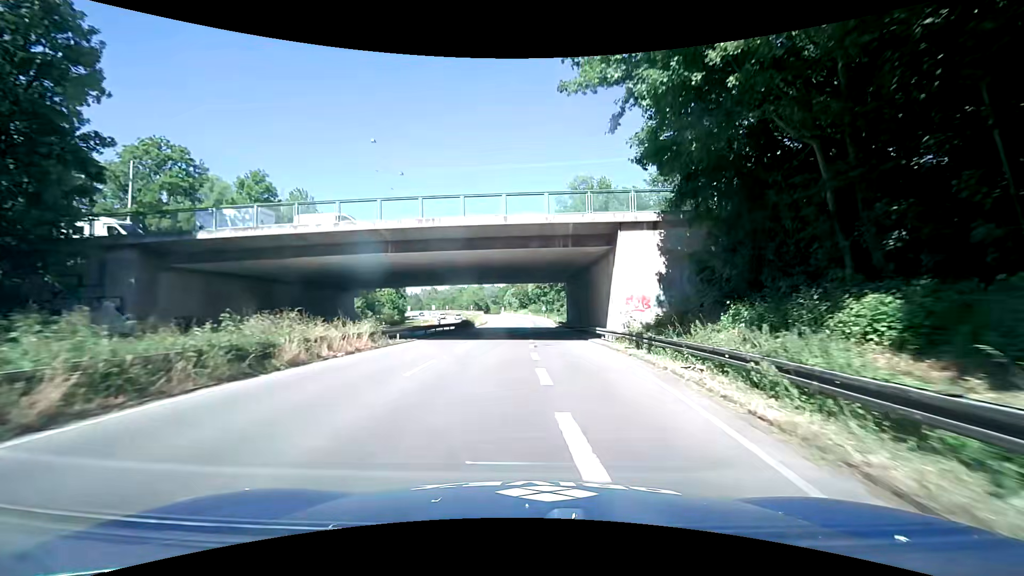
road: trunk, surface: asphalt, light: Day
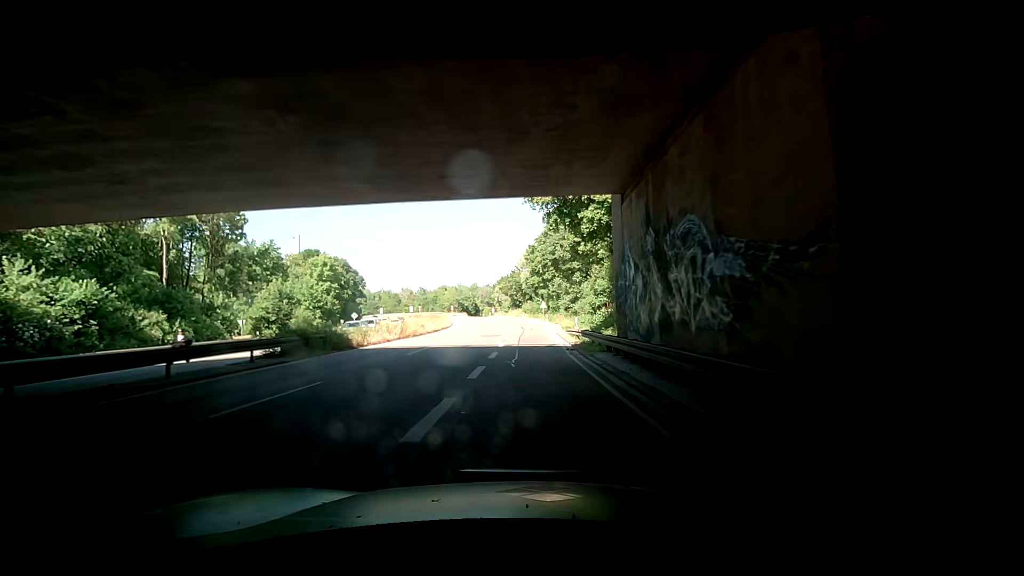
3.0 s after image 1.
(+1.3, +40.5) m; -1°
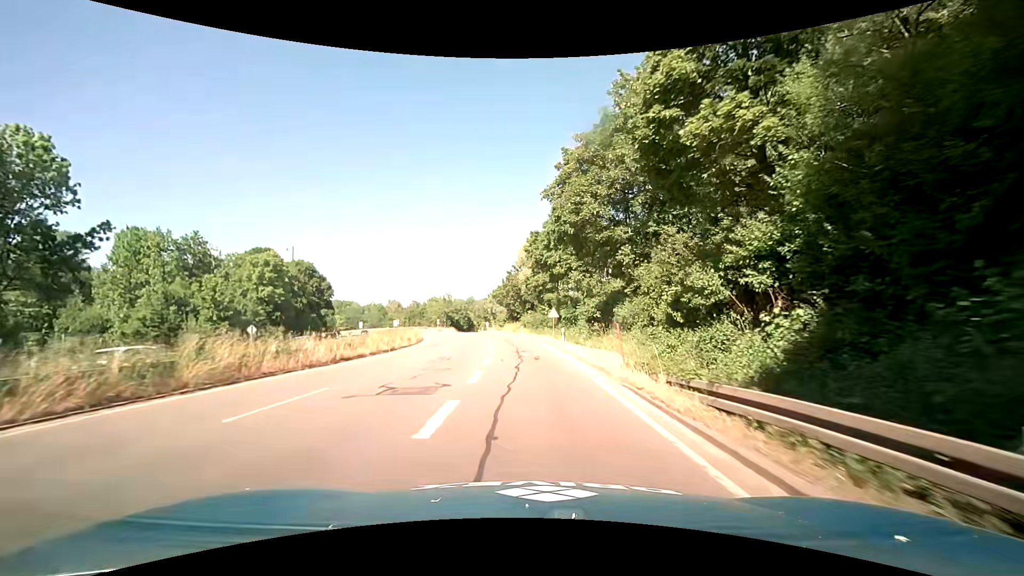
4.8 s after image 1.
(+0.9, +23.5) m; 0°
(0, +10) (0, +20) (0, +30) (0, +40) (-1, +50) (-2, +60) (-3, +70) (-5, +80) (-7, +90) (-8, +99) m
